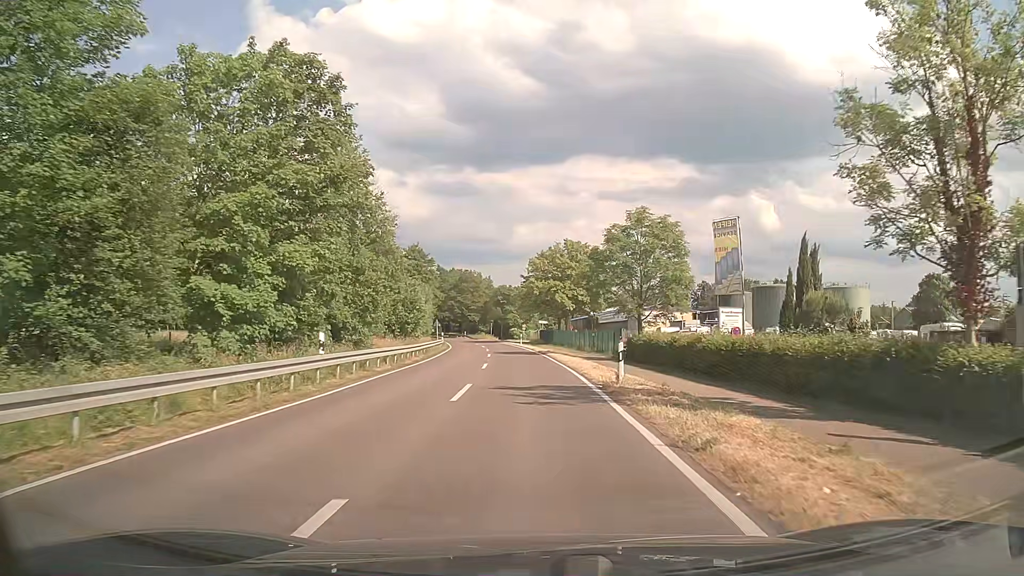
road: secondary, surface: asphalt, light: Day
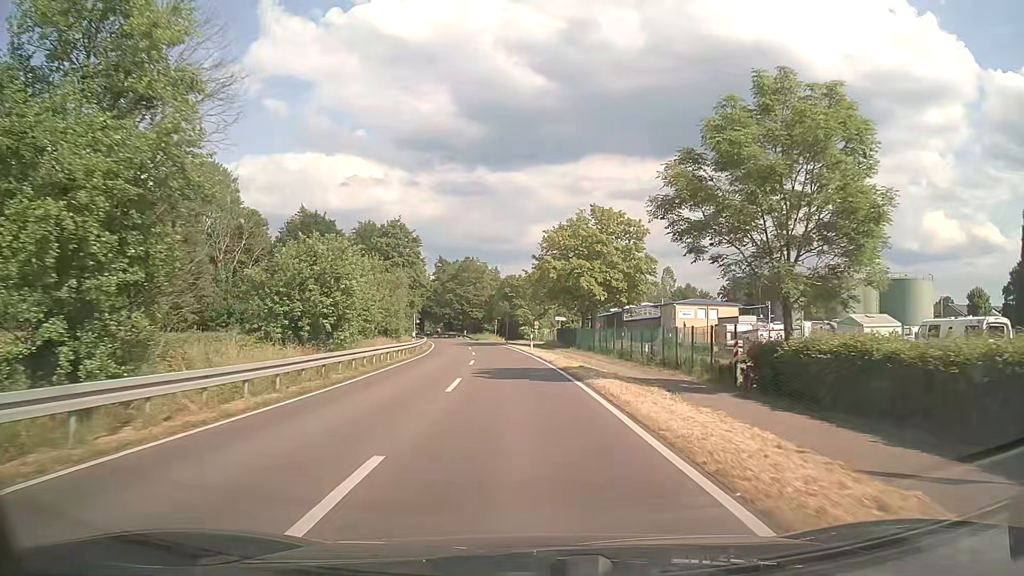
(-0.2, +22.3) m; -1°
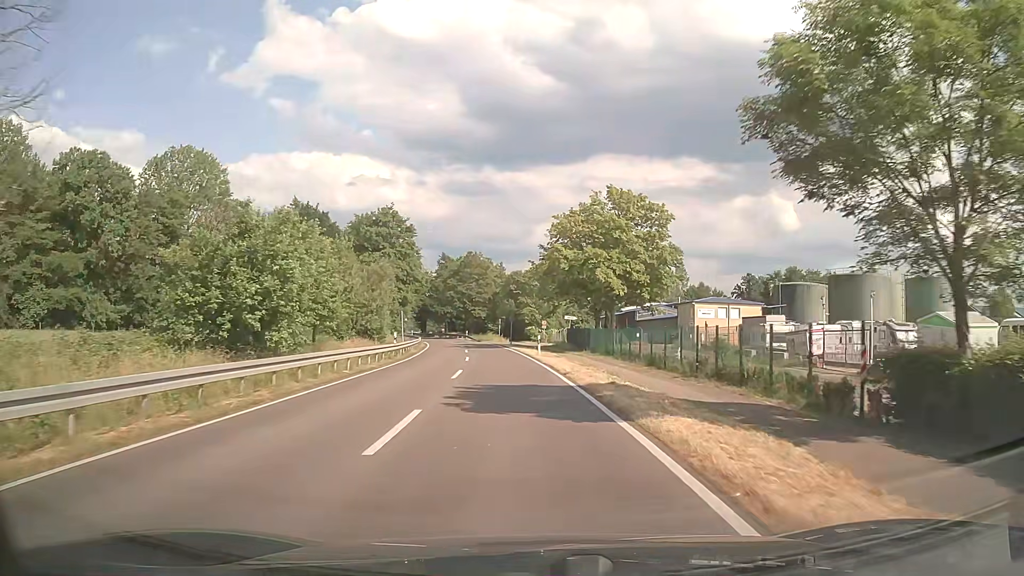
(-0.1, +8.0) m; -1°
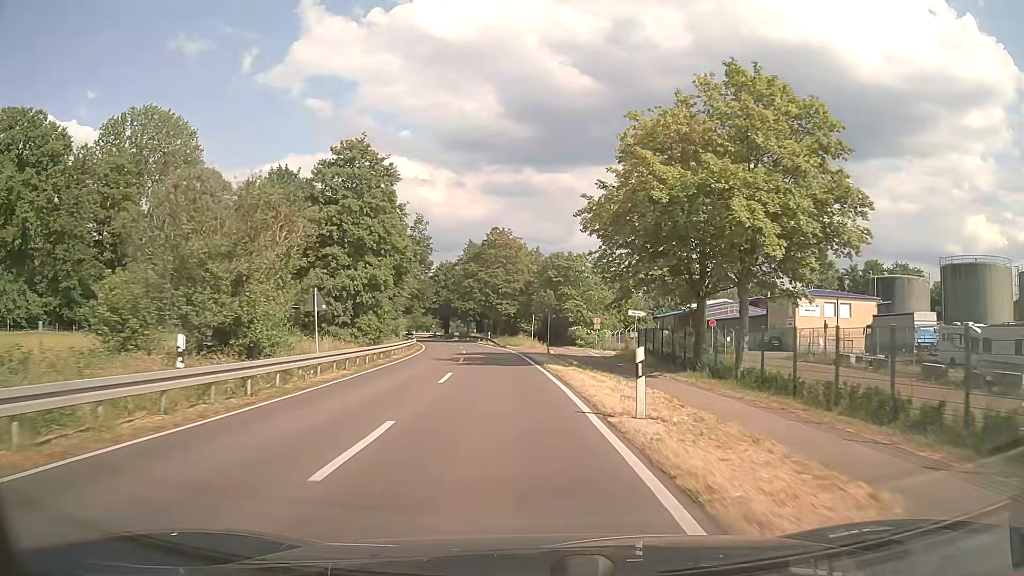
(-0.7, +25.6) m; -3°
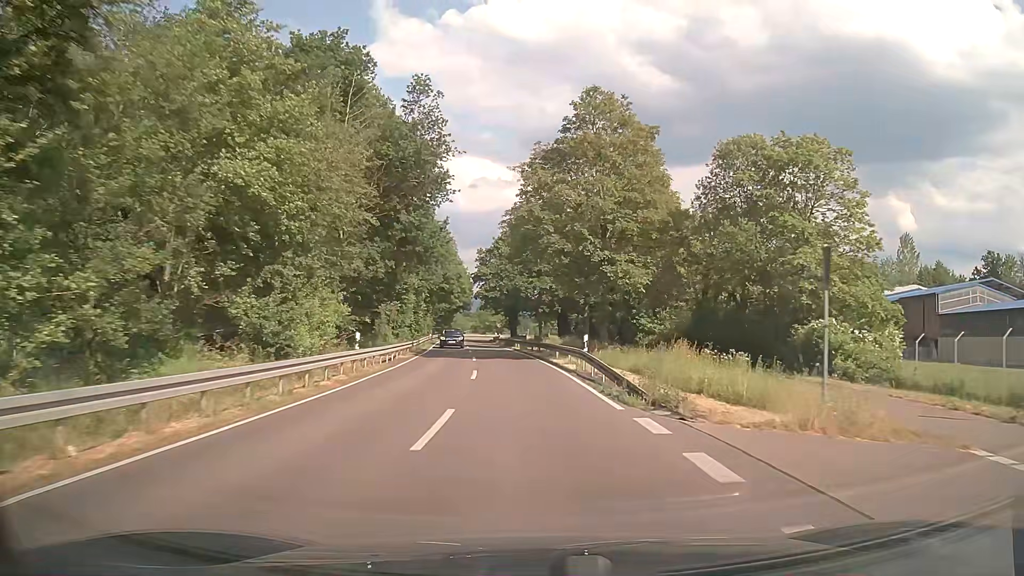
(-3.1, +46.8) m; -8°
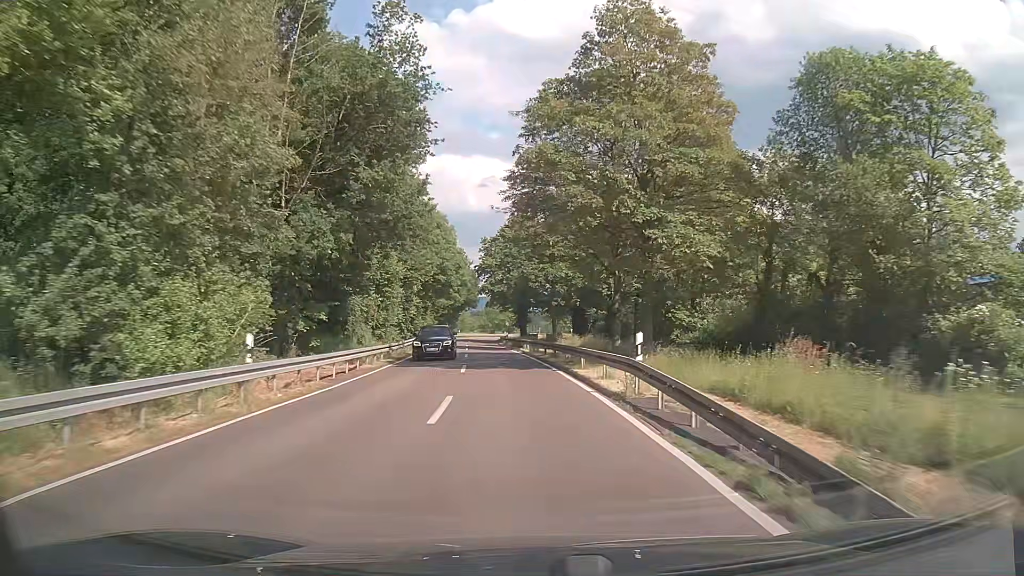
(0.0, +9.9) m; 0°
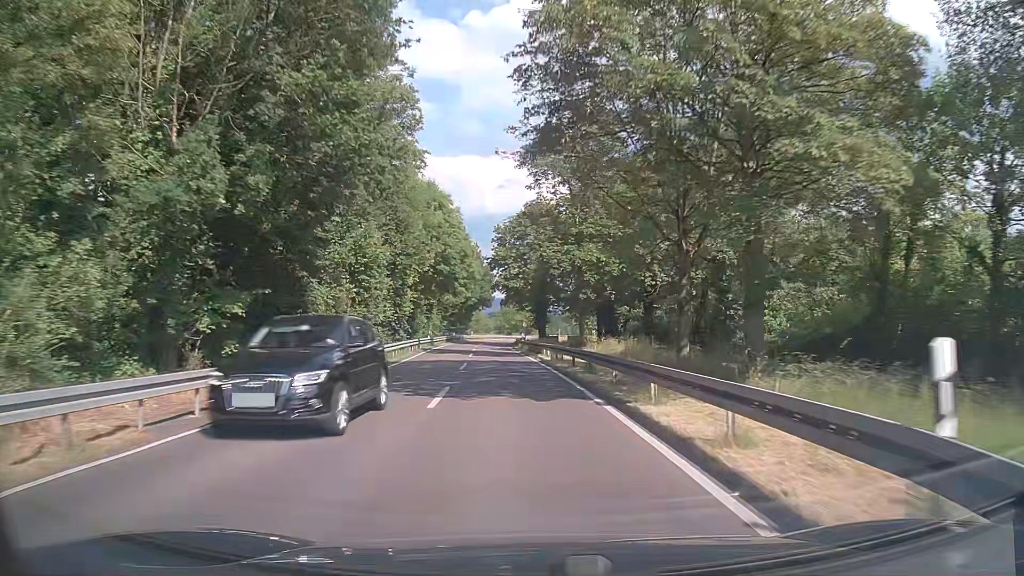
(-0.2, +10.0) m; -2°
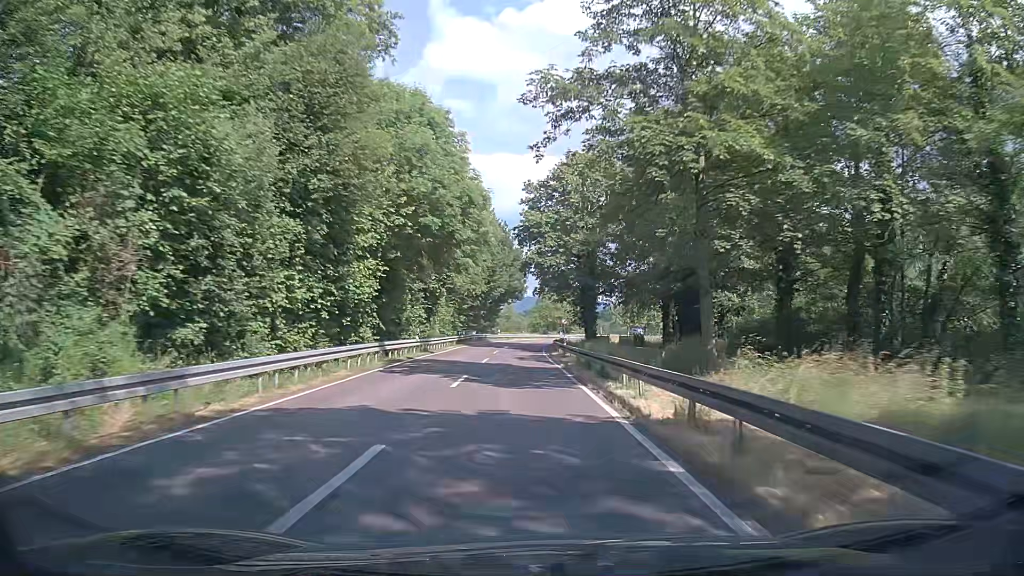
(-0.7, +20.4) m; -4°
(0, +10) (0, +20) (0, +30) (0, +40) (0, +50) (0, +60) (0, +70) (+1, +80) (+2, +90) (+3, +100) m
